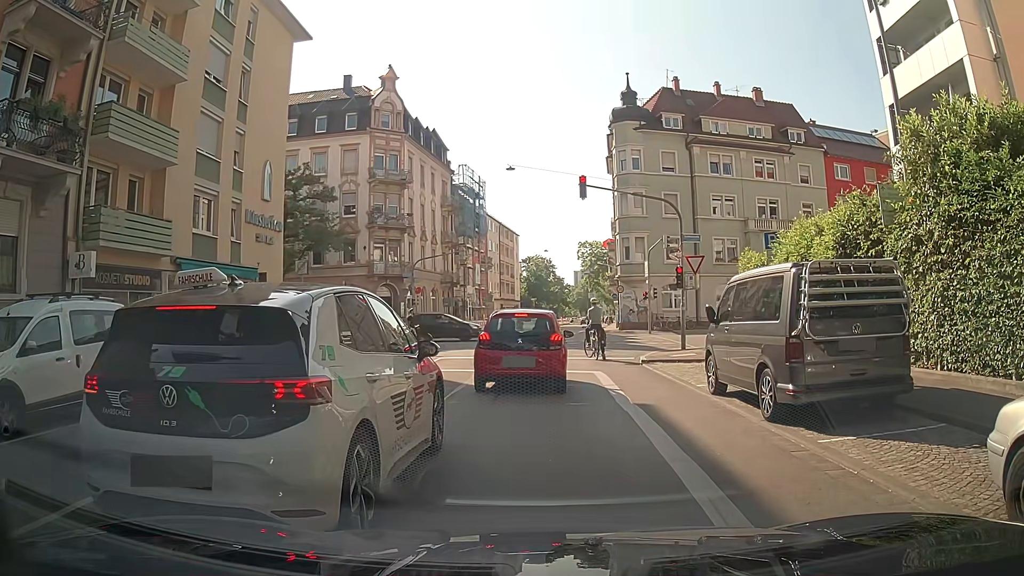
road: residential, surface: asphalt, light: Day
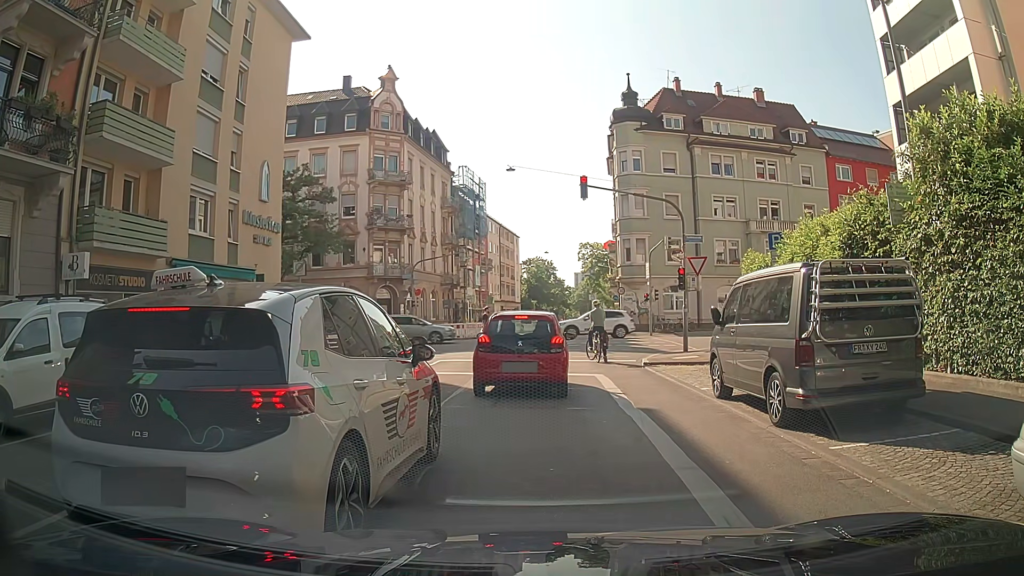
(0.0, +0.3) m; 0°
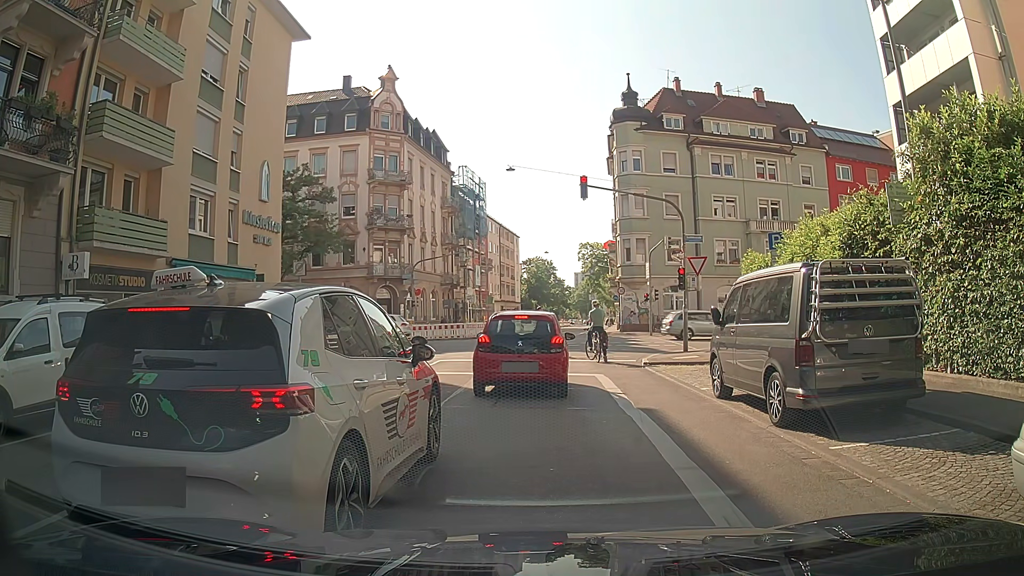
(0.0, 0.0) m; 0°
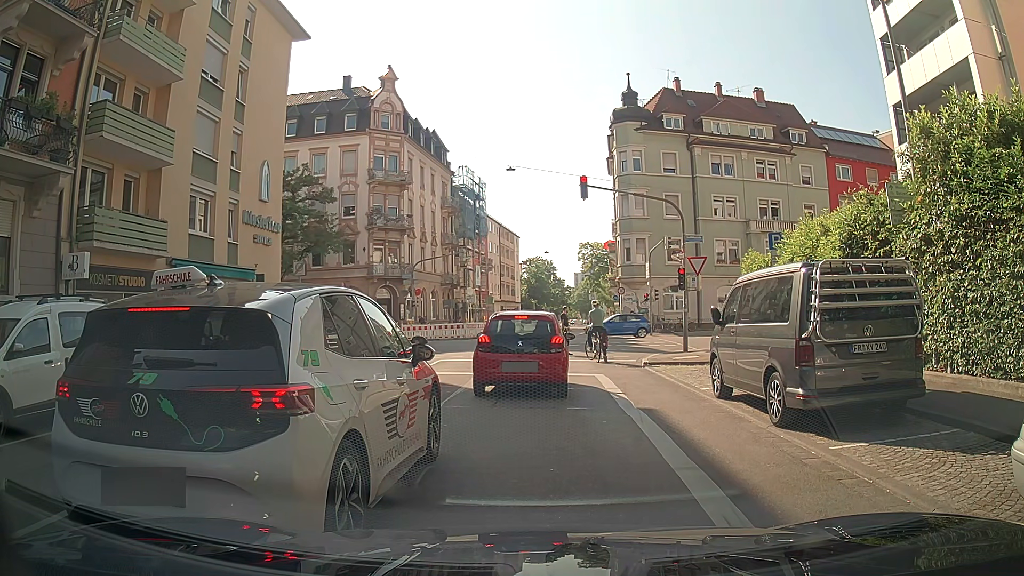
(0.0, 0.0) m; 0°
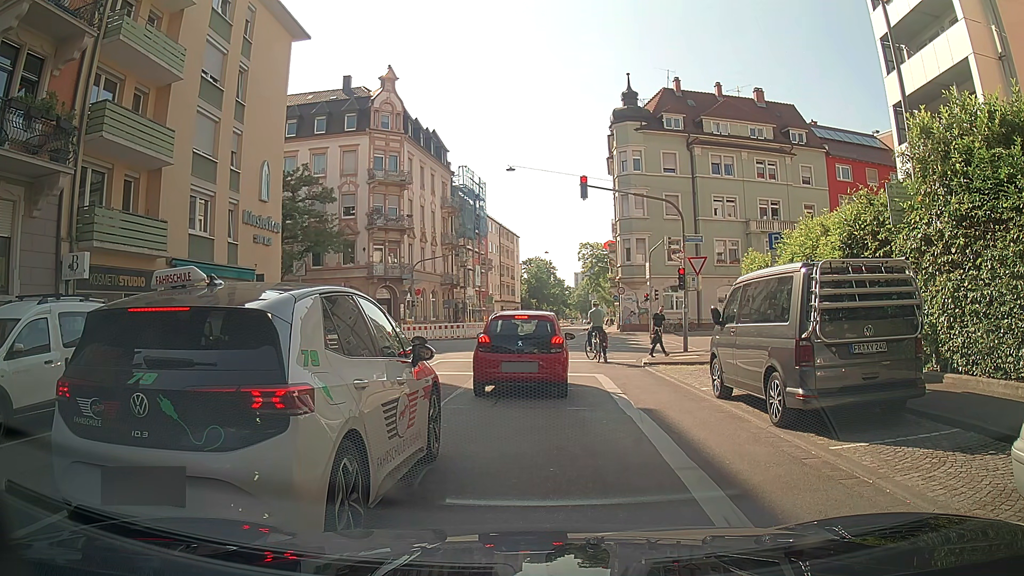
(0.0, 0.0) m; 0°
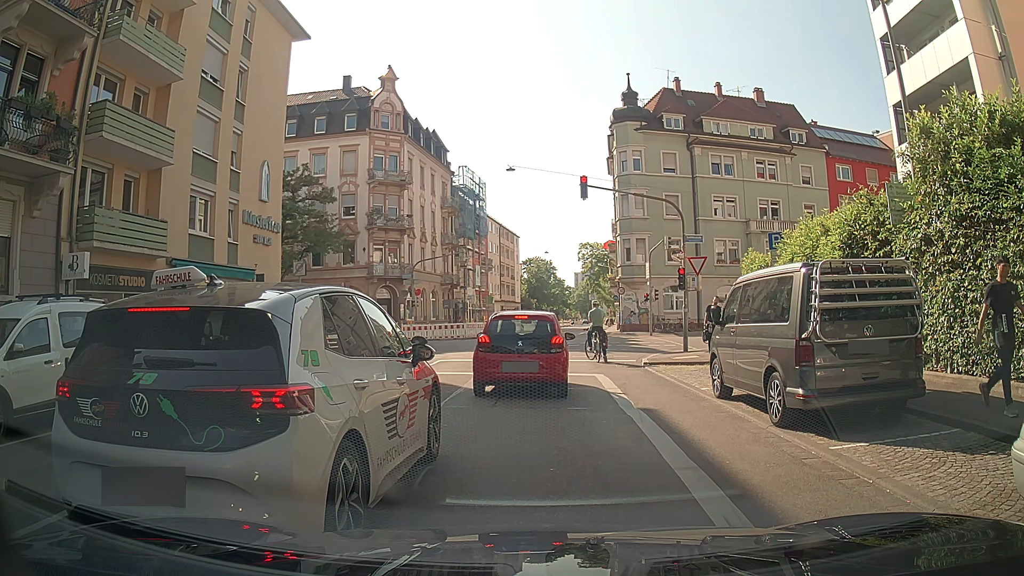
(0.0, 0.0) m; 0°
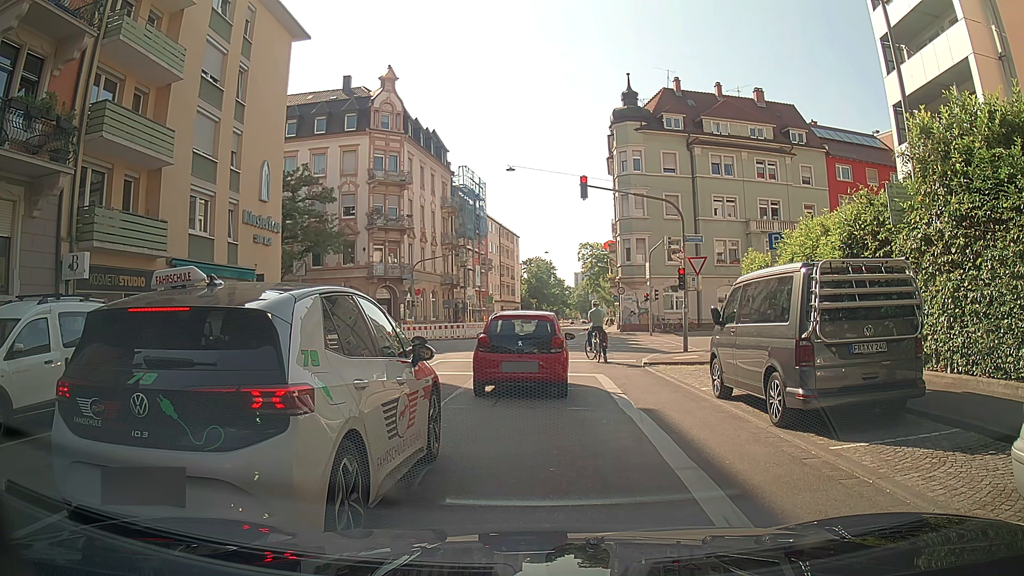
(0.0, 0.0) m; 0°
